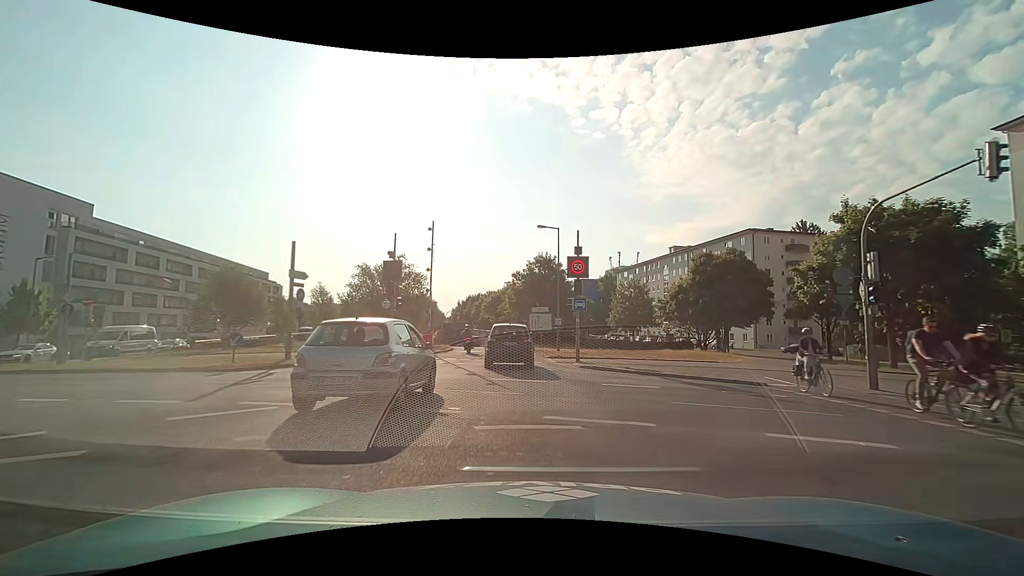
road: secondary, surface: asphalt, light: Day
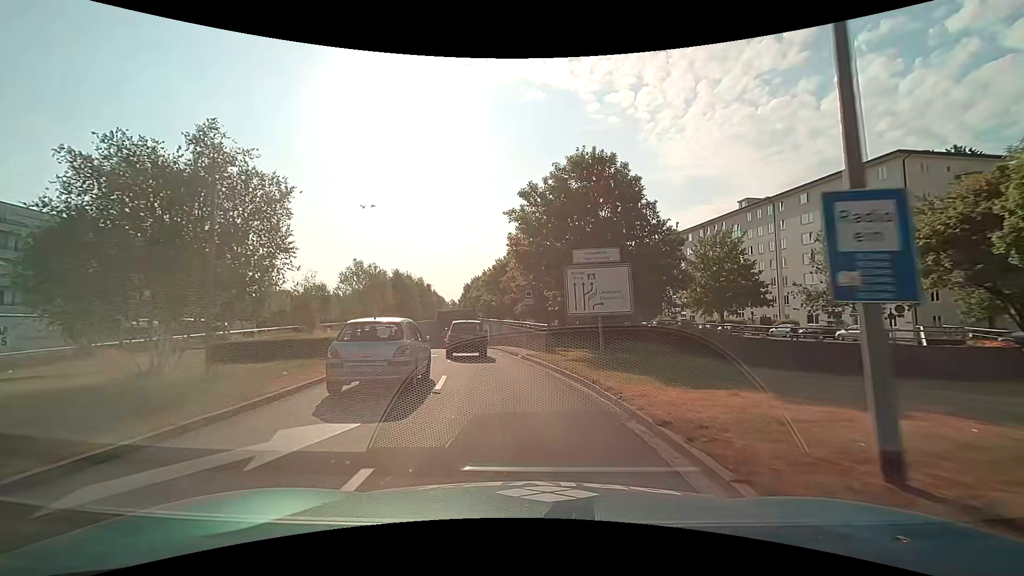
(-0.5, +29.1) m; -2°
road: trunk_link
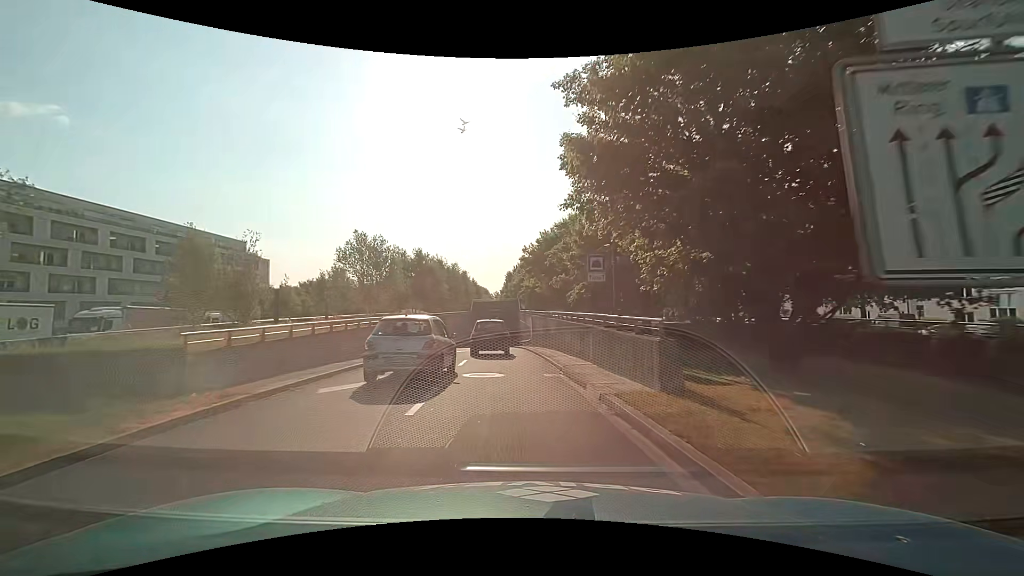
(-0.6, +12.5) m; -5°
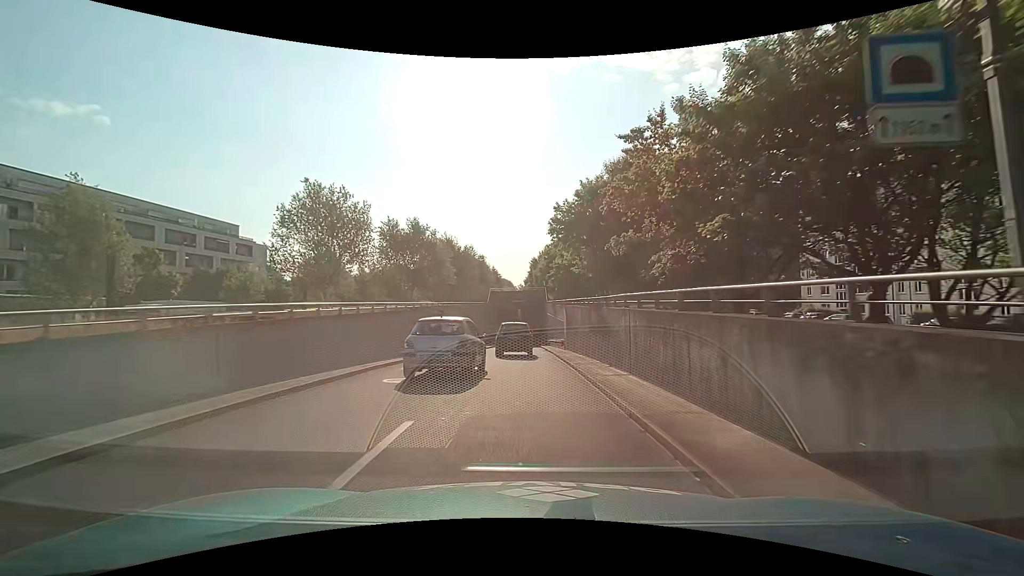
(-0.4, +12.7) m; -2°
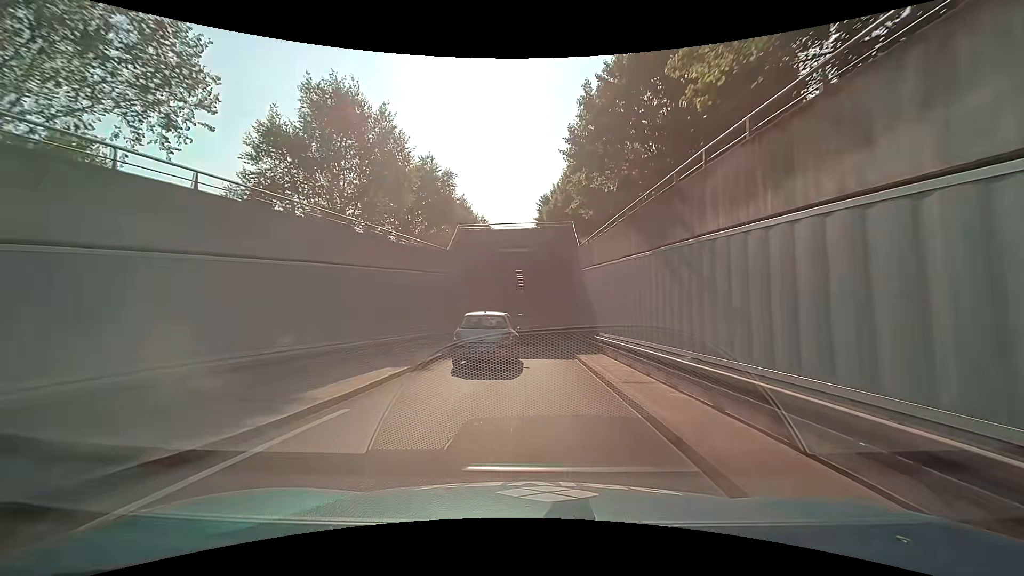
(-0.7, +32.6) m; -2°
